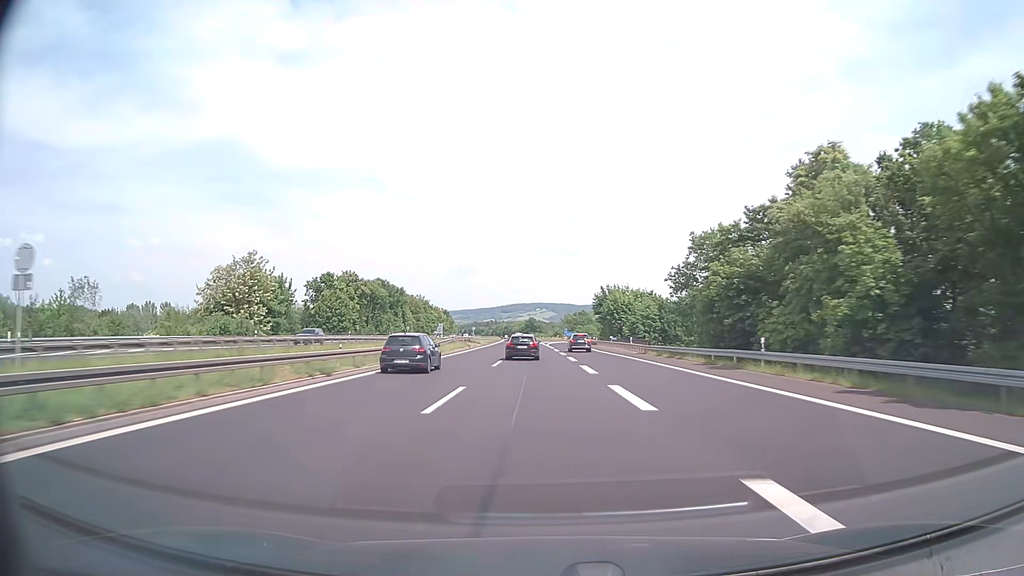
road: motorway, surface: asphalt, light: Day
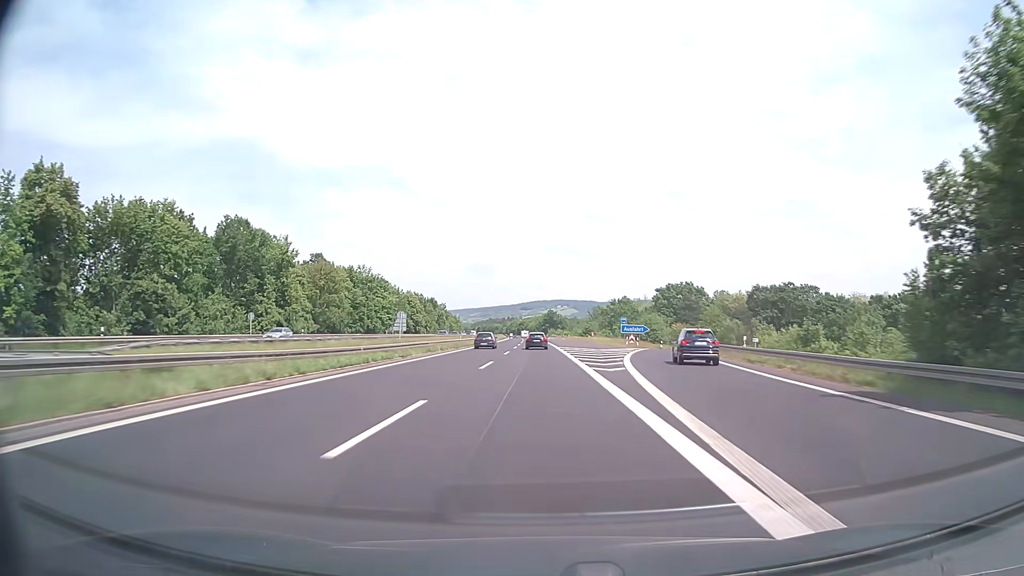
(-1.1, +95.0) m; -2°
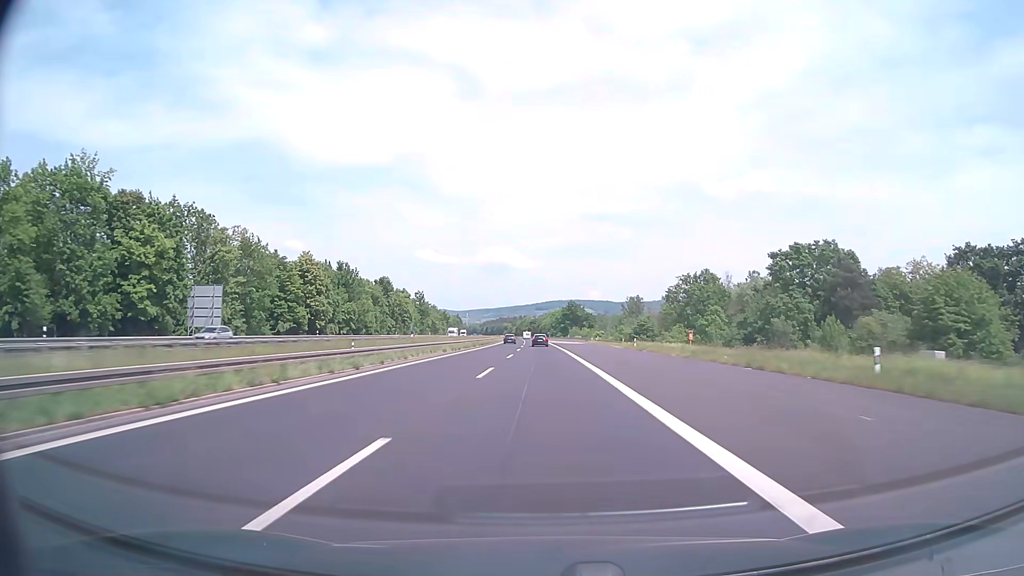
(-1.0, +95.0) m; -1°
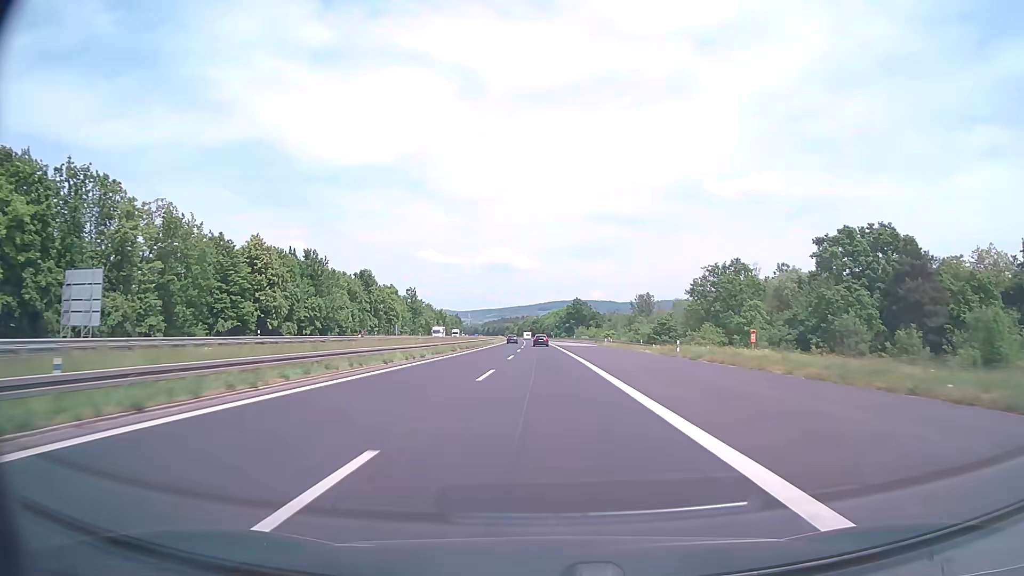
(0.0, +19.0) m; 0°
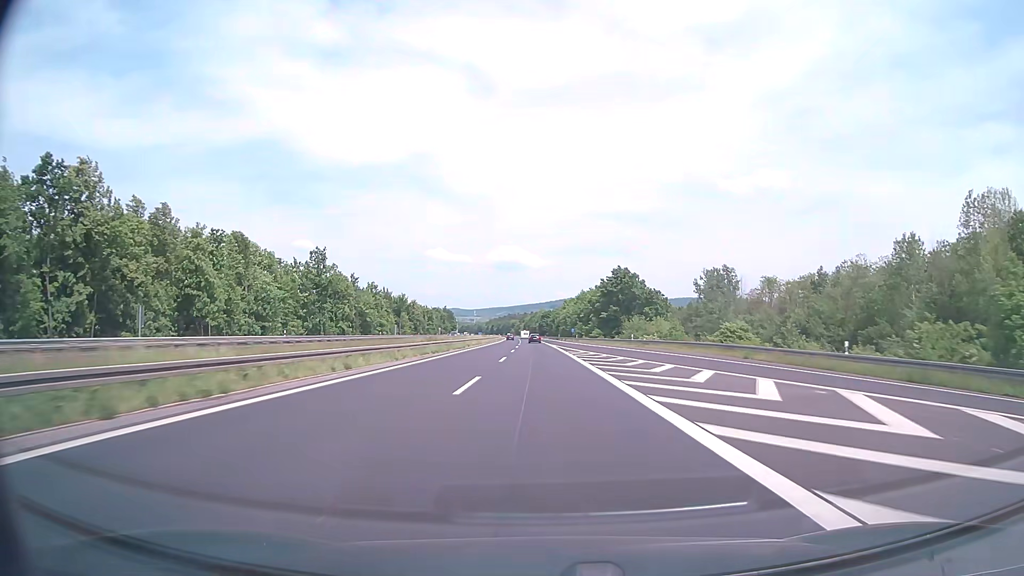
(-0.7, +95.1) m; -1°
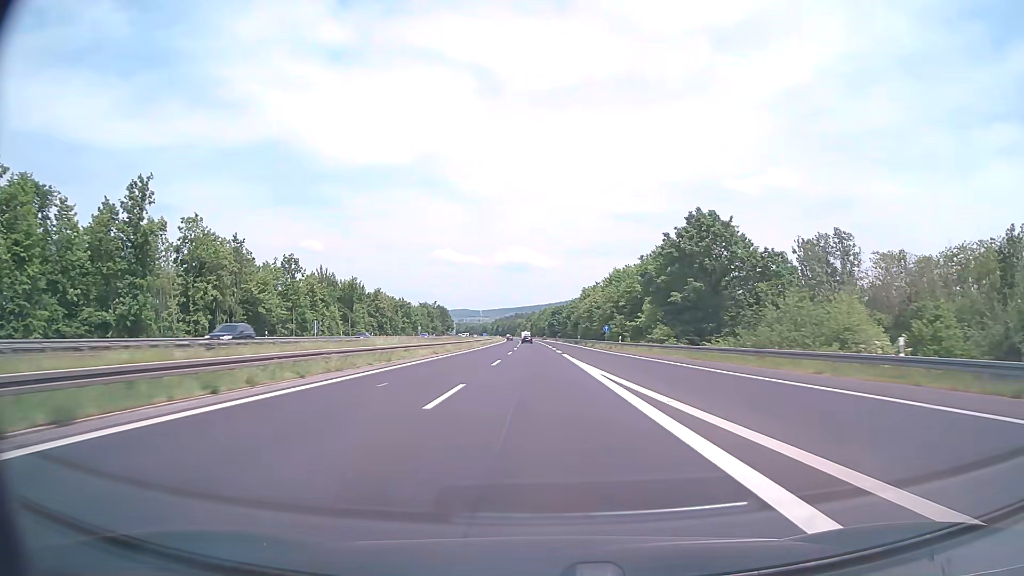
(-0.5, +57.1) m; -1°
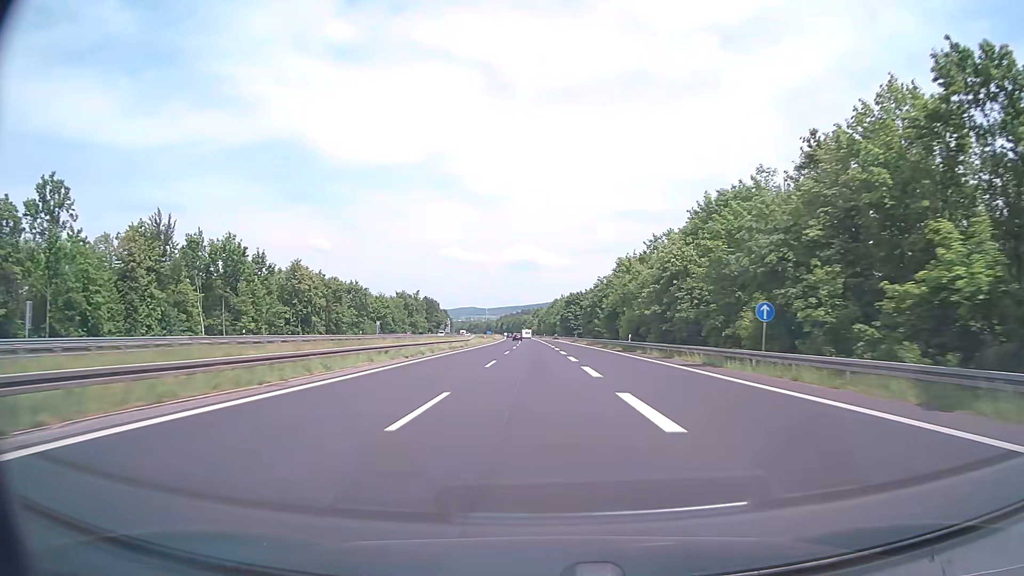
(-0.5, +57.1) m; -1°
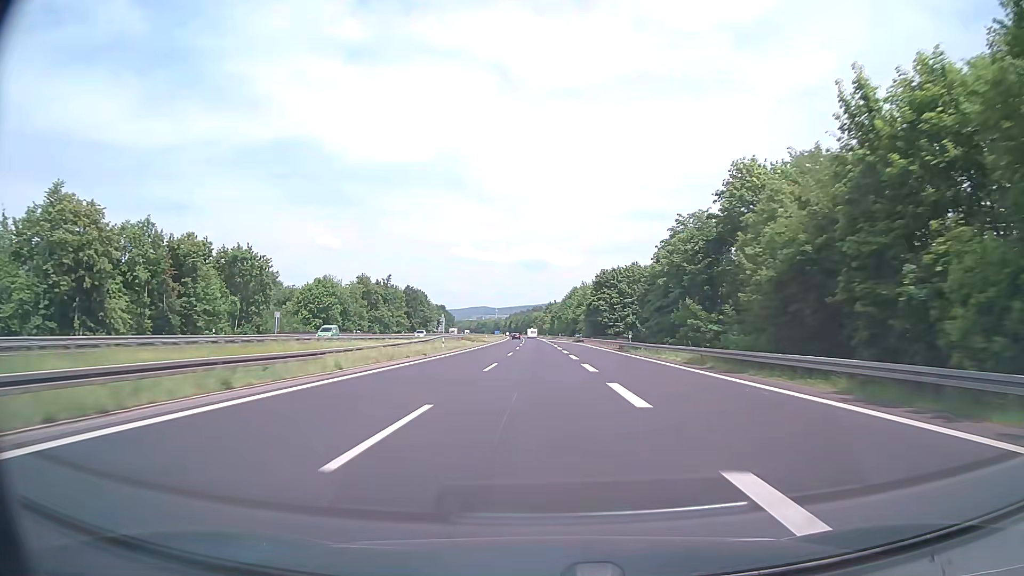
(-0.6, +57.1) m; -1°
(0, +10) (0, +20) (0, +30) (0, +40) (0, +50) (0, +60) (0, +70) (0, +80) (0, +90) (-1, +100) m
